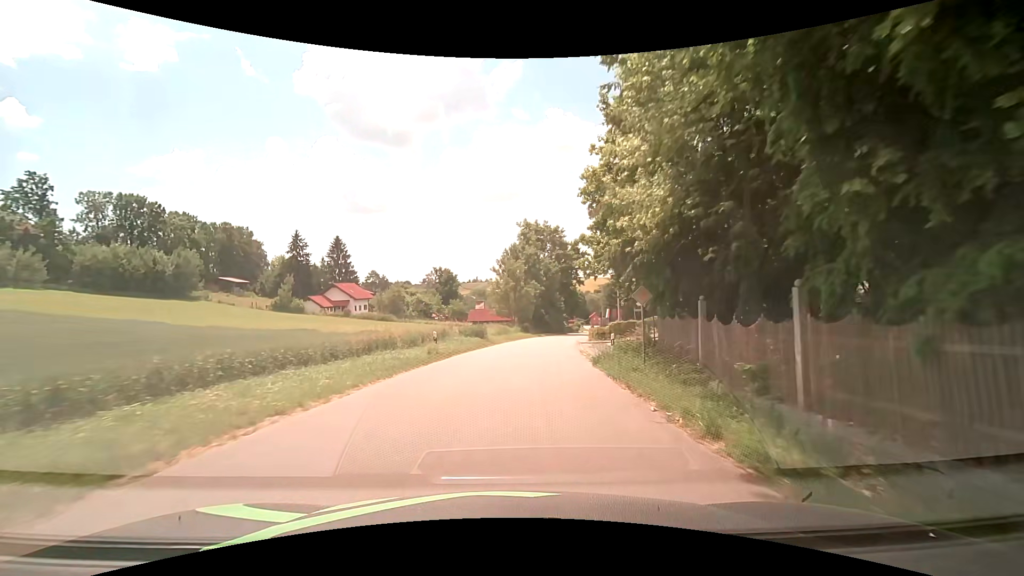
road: tertiary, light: Day
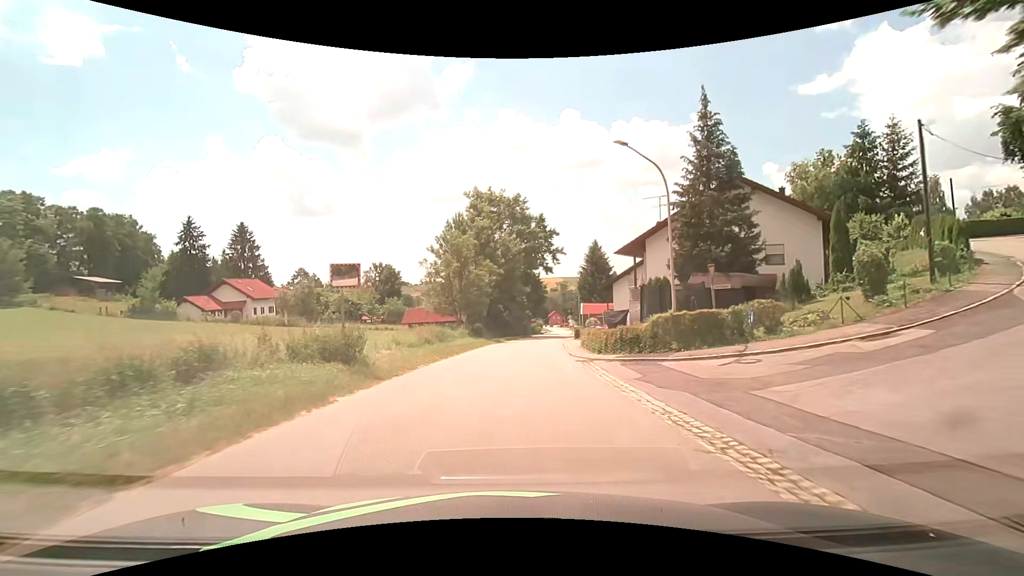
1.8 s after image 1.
(+1.3, +23.0) m; +6°
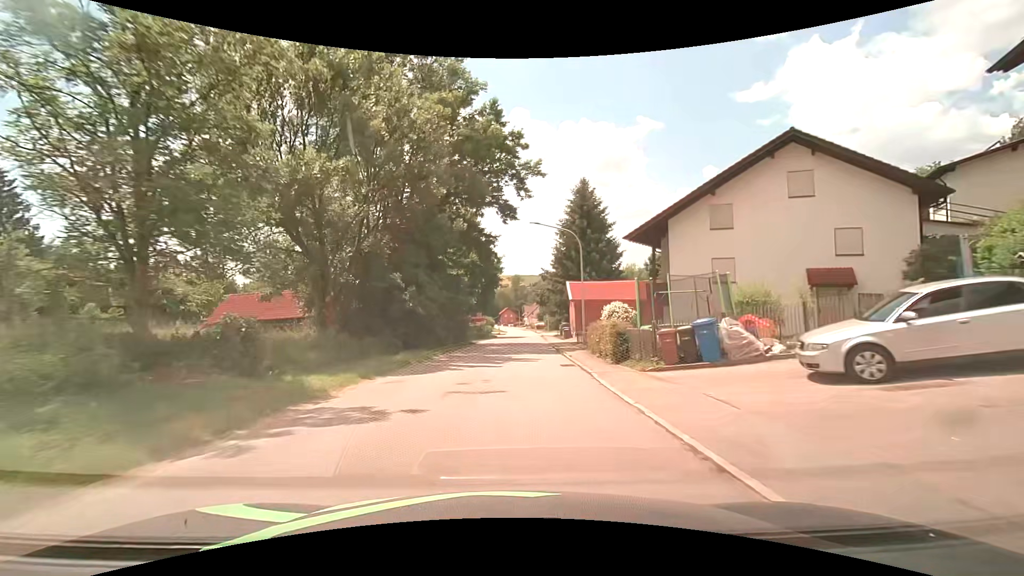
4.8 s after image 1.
(+2.2, +38.3) m; +6°
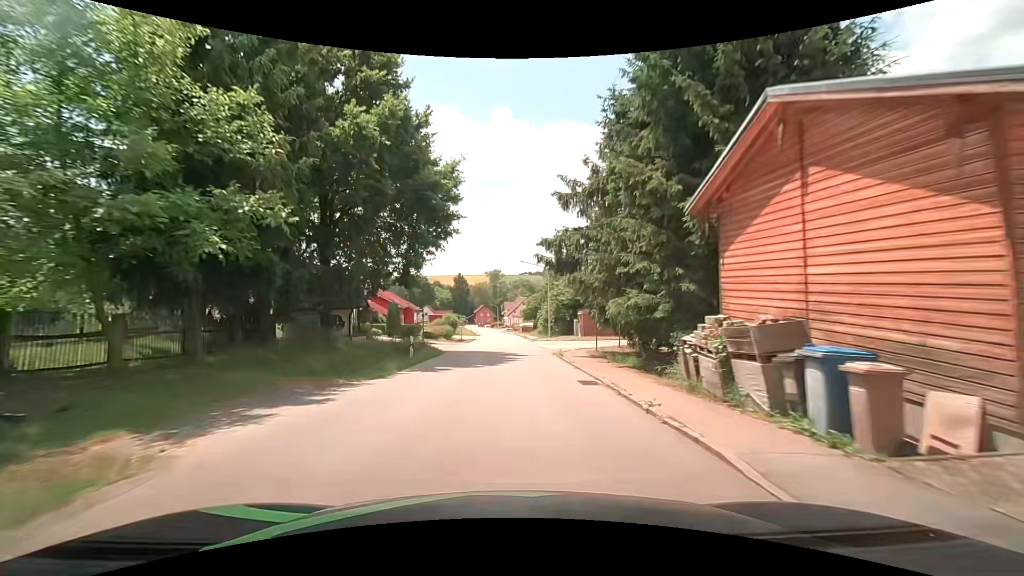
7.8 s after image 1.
(+1.1, +37.9) m; +3°
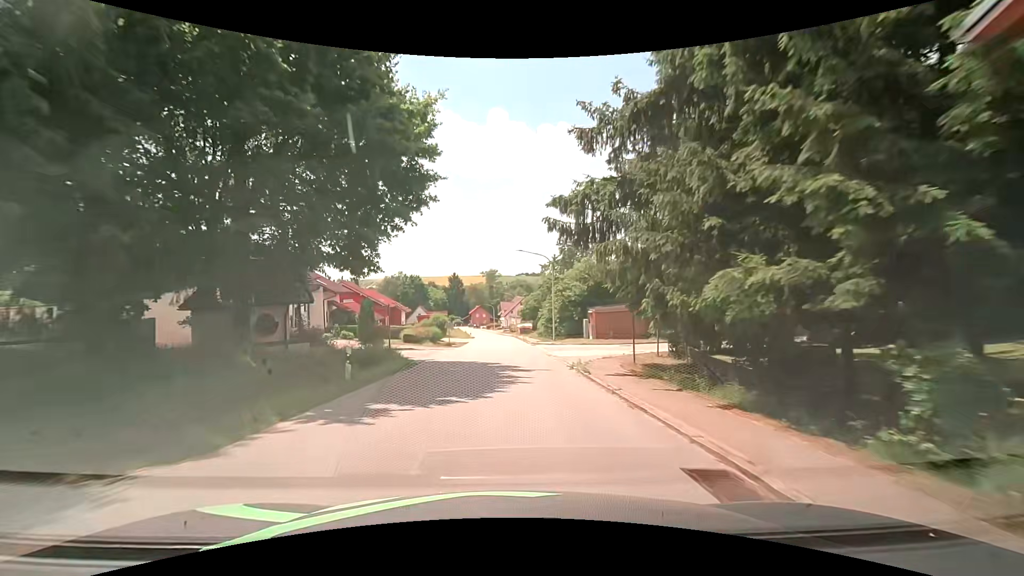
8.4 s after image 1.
(0.0, +7.6) m; 0°
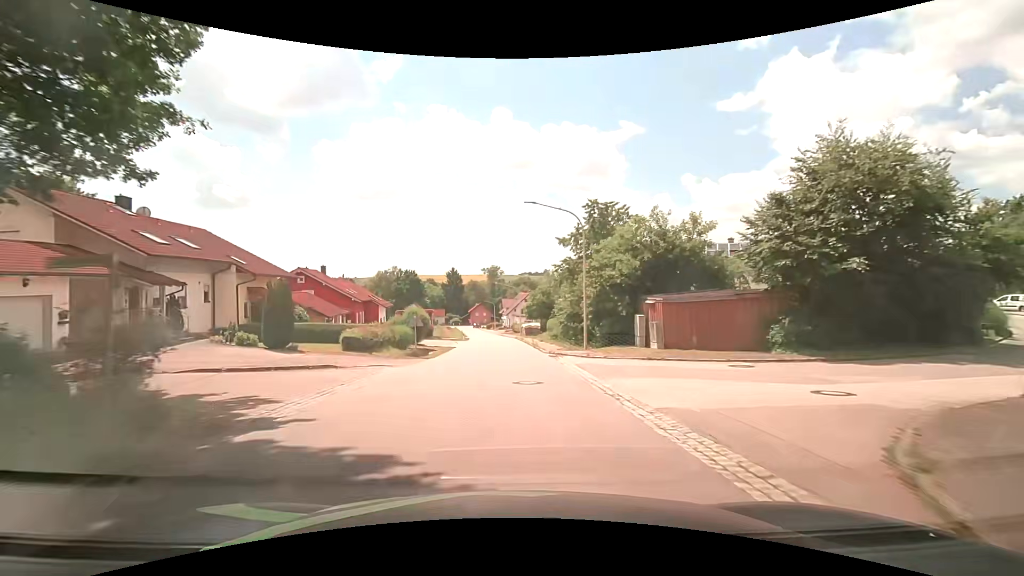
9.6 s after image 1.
(0.0, +15.3) m; +1°
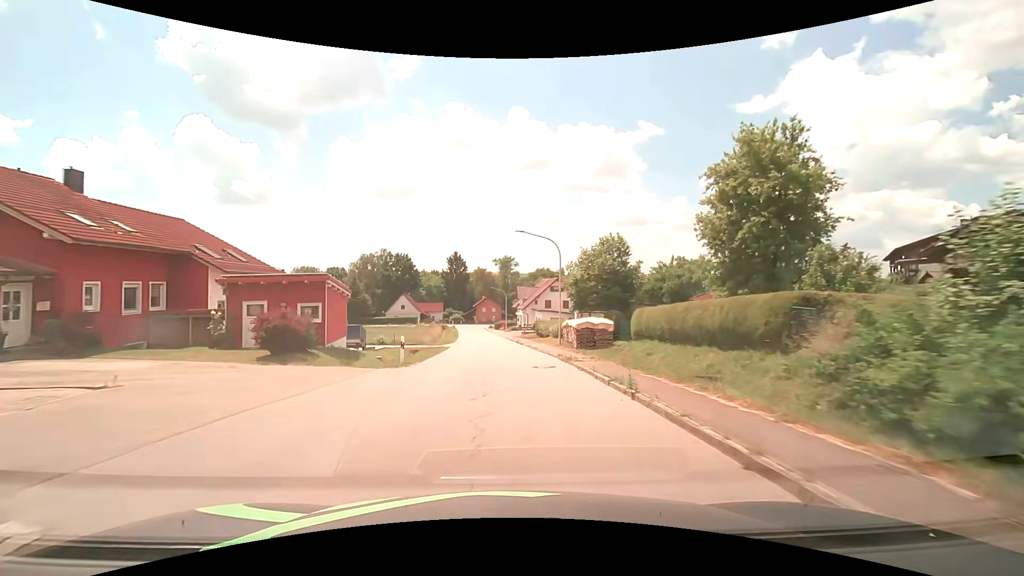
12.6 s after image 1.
(-1.4, +39.0) m; -2°
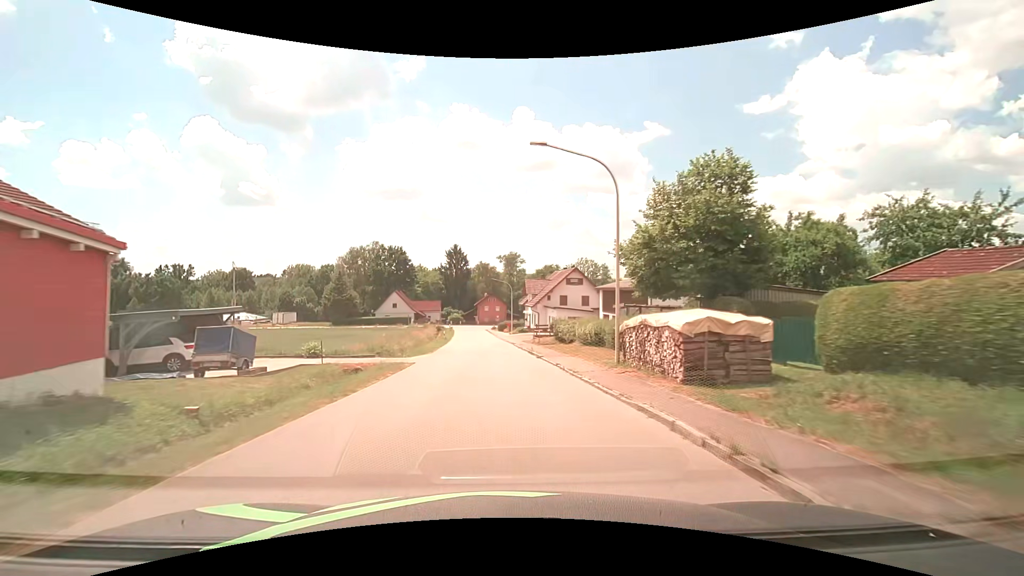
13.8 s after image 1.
(-0.1, +15.7) m; -1°
(0, +10) (0, +20) (-1, +30) (-1, +40) (-2, +50) (-3, +60) (-3, +70) (-4, +80) (-5, +90) (-6, +100) m
